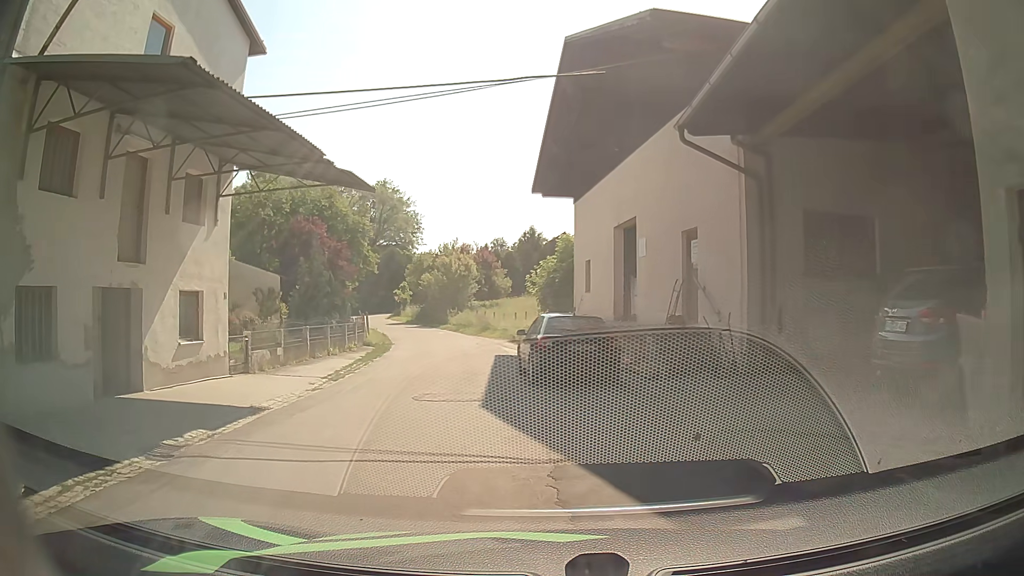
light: Day
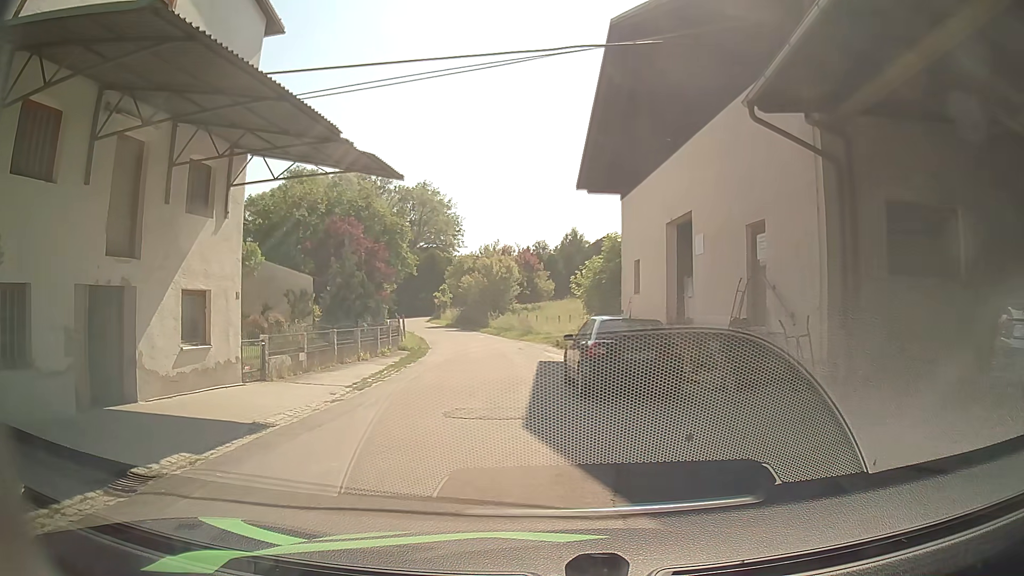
(-0.1, +1.7) m; -4°
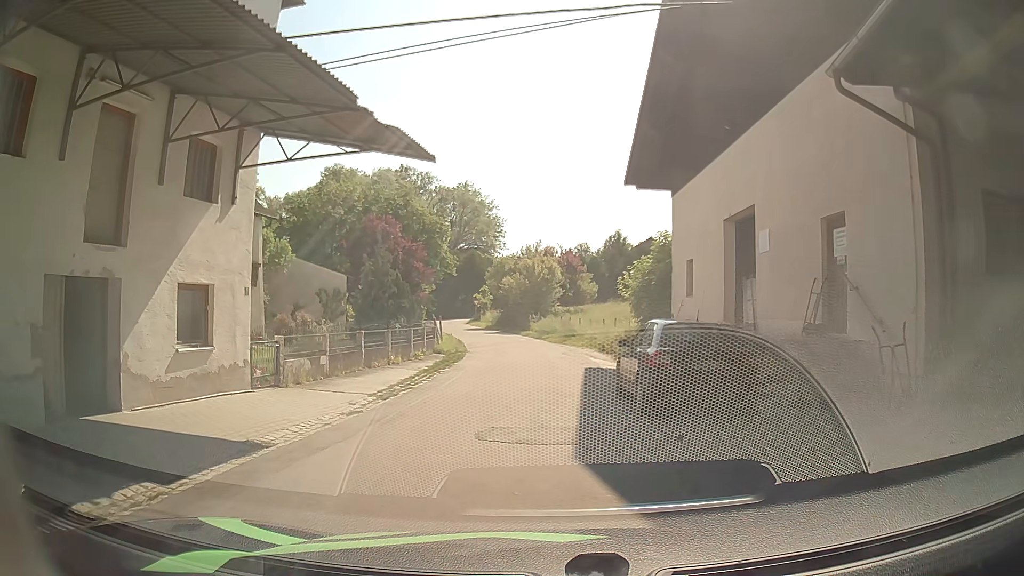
(-0.1, +1.7) m; -4°
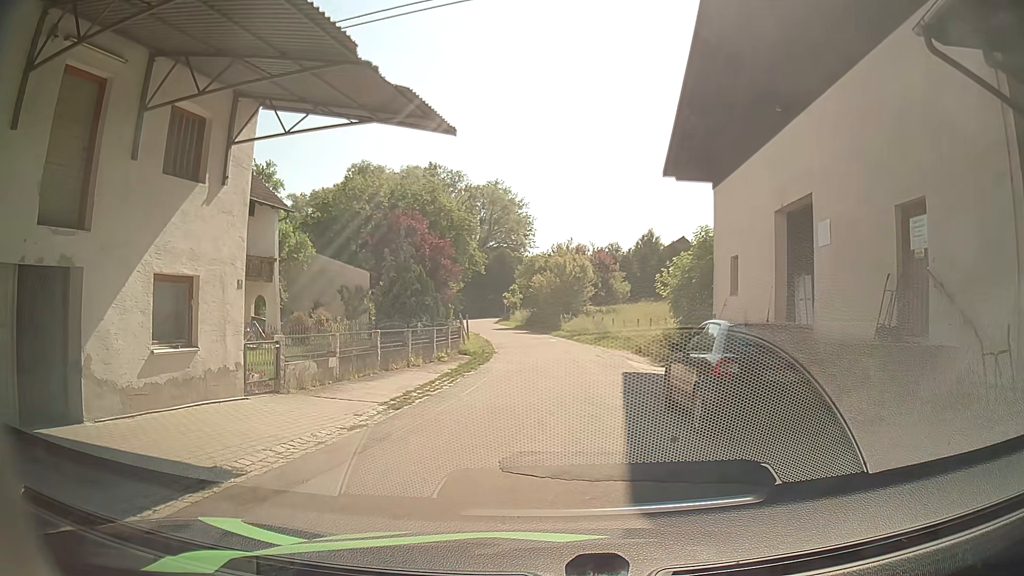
(-0.1, +1.7) m; -3°
